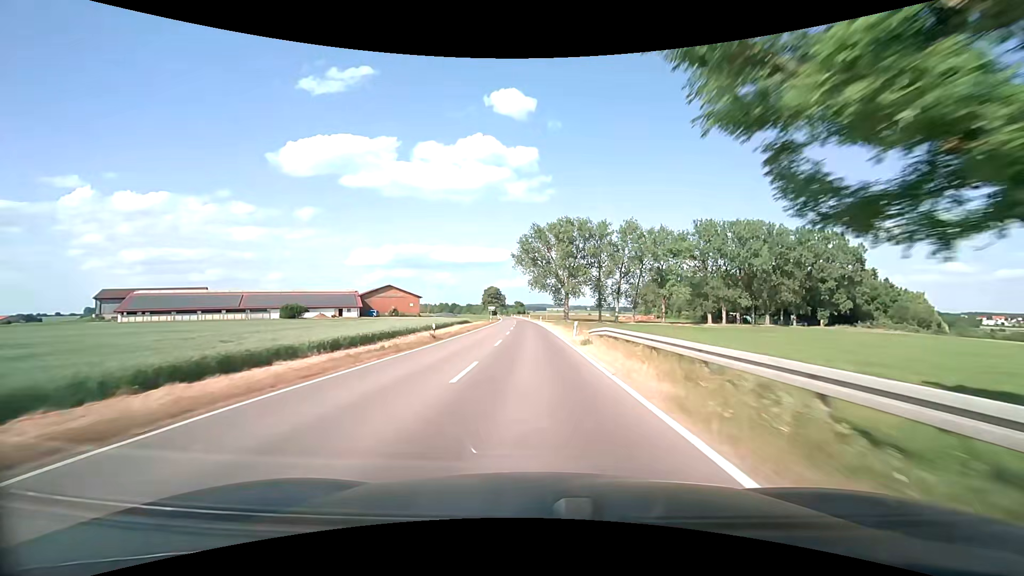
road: secondary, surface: asphalt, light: Day
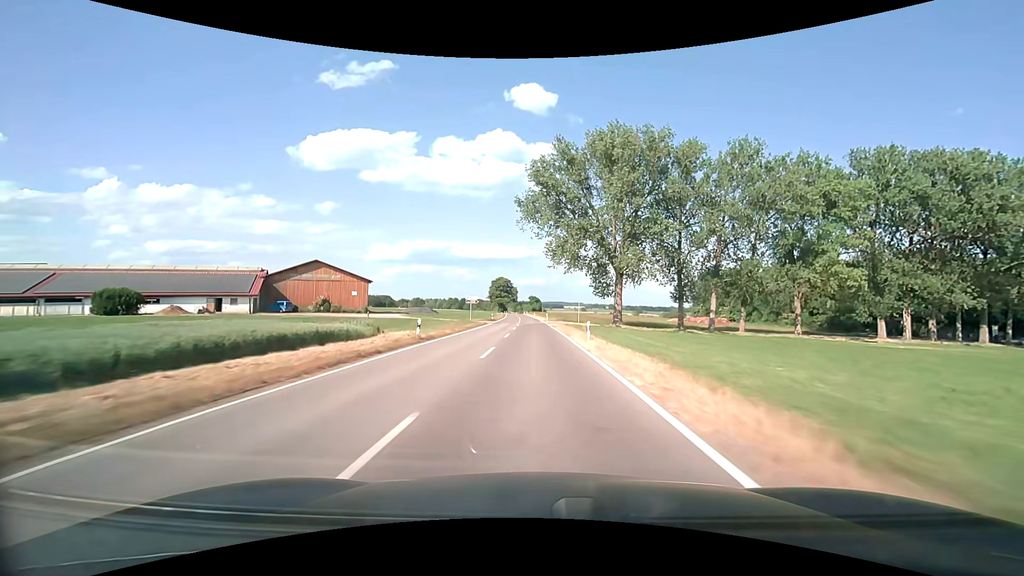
(-0.9, +55.8) m; -2°
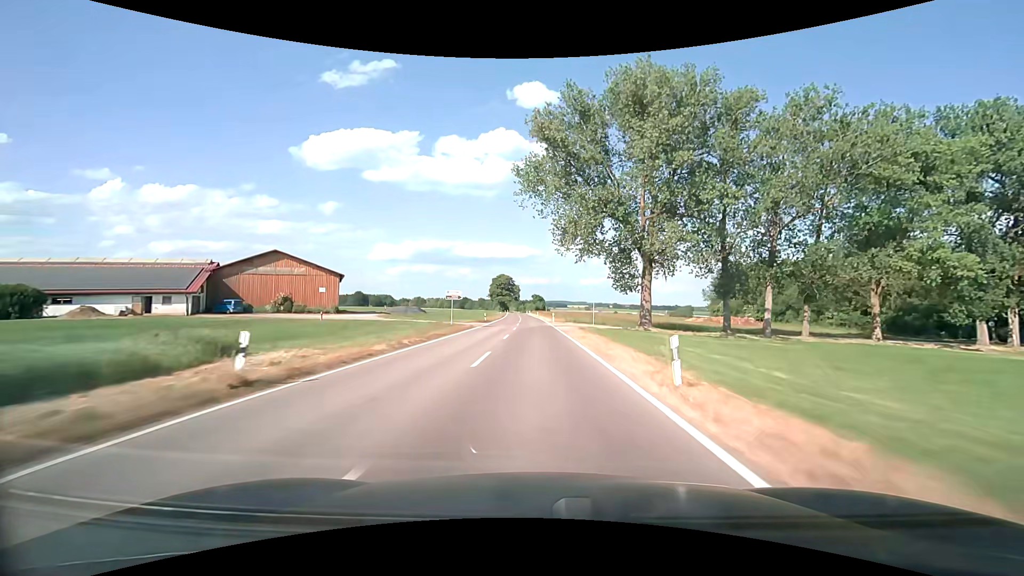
(0.0, +14.3) m; 0°
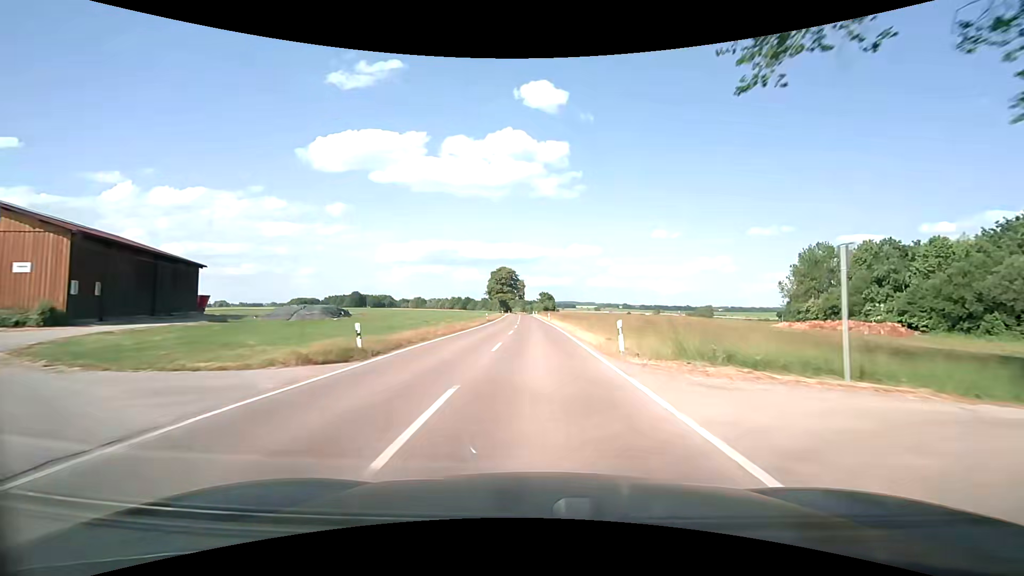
(-0.4, +43.9) m; -1°
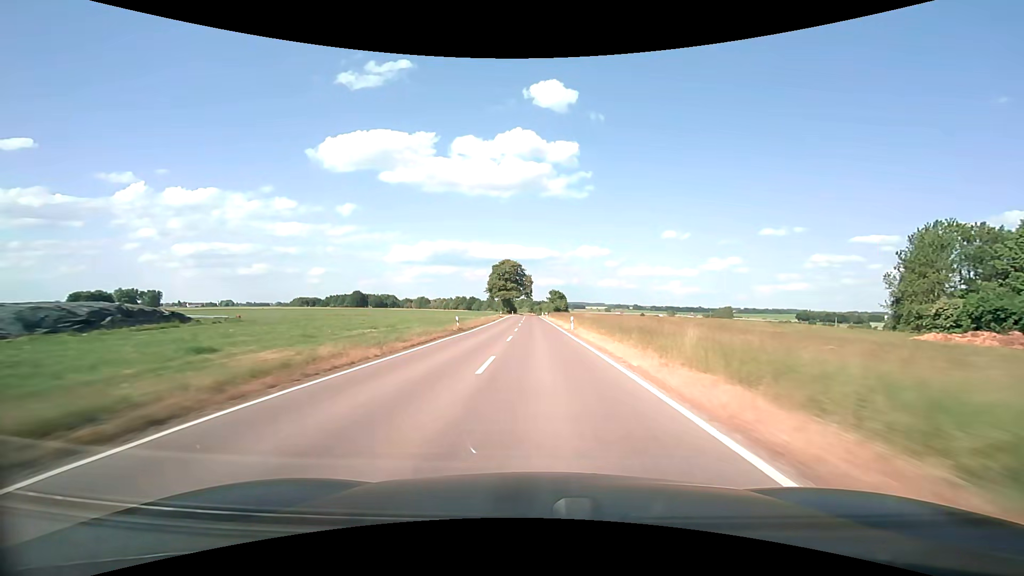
(-0.2, +29.9) m; -1°
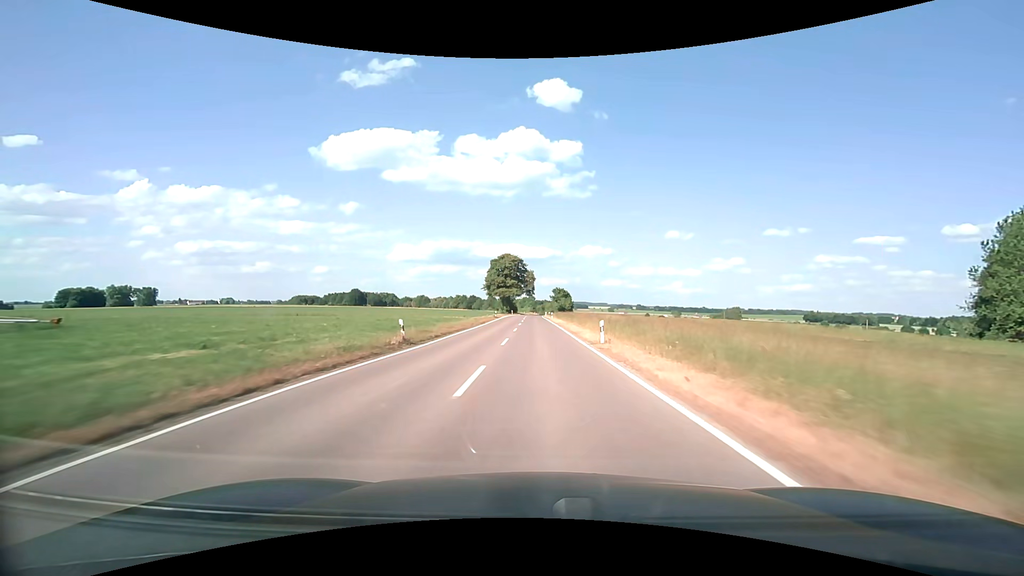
(0.0, +15.1) m; 0°
(0, +10) (0, +20) (0, +30) (0, +40) (0, +50) (0, +60) (0, +70) (-1, +80) (-1, +90) (-1, +100) m
